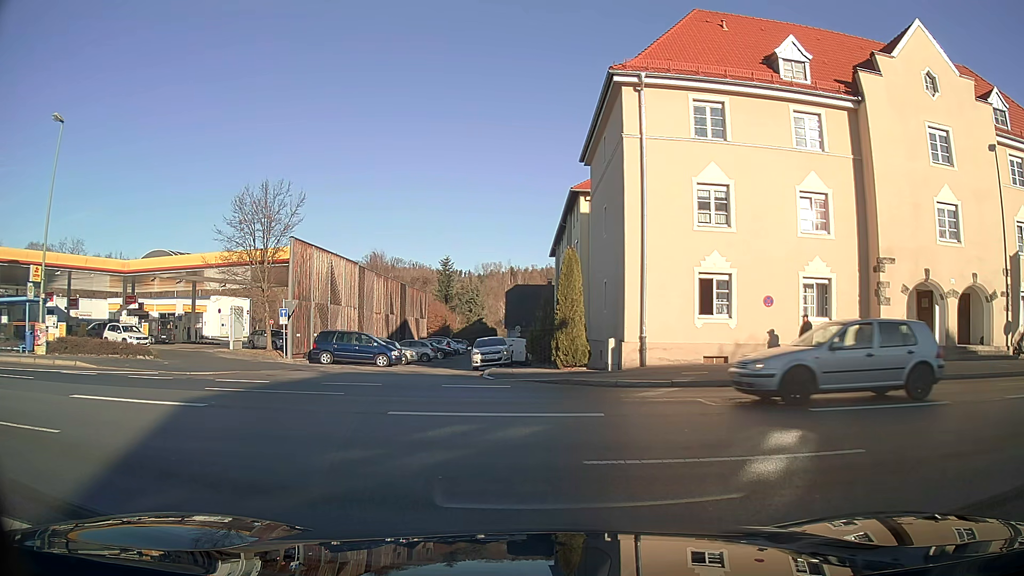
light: Day
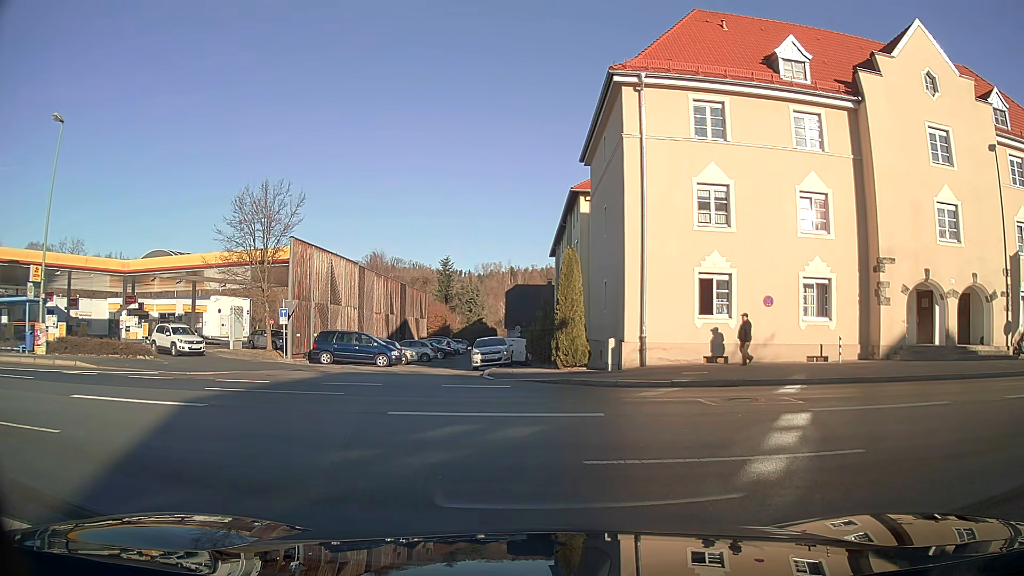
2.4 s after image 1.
(0.0, 0.0) m; 0°
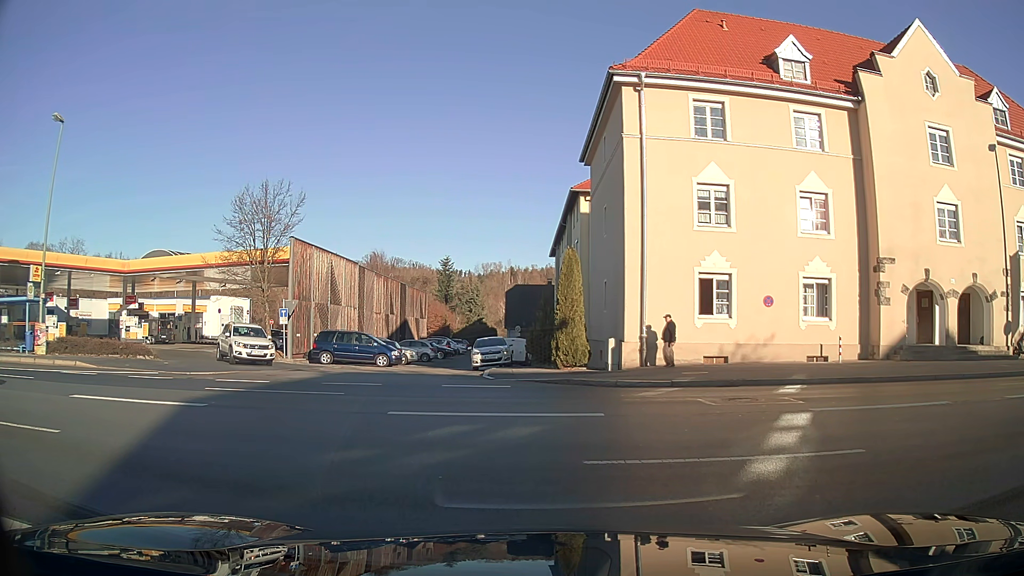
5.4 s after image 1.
(0.0, 0.0) m; 0°
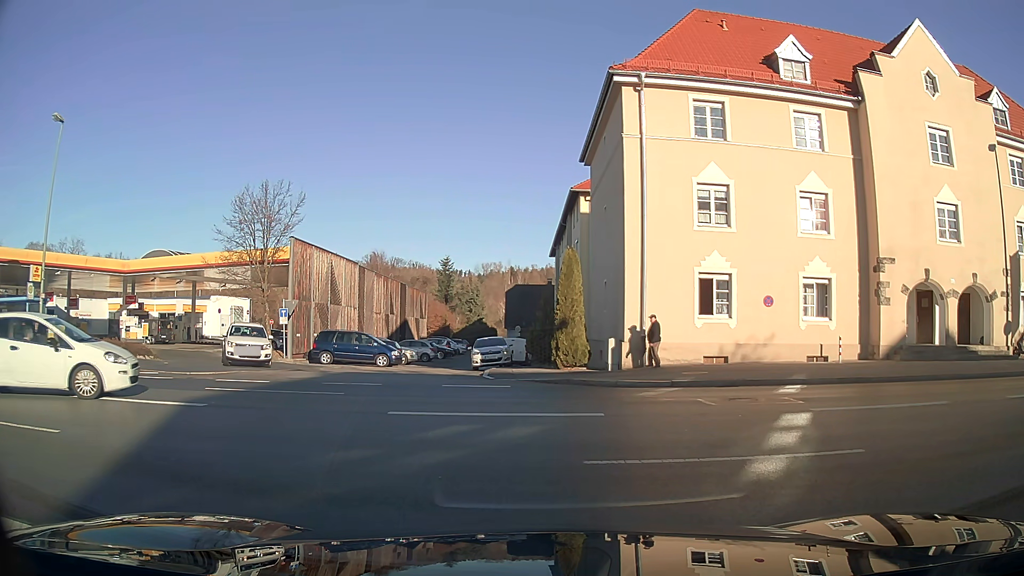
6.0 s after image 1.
(0.0, 0.0) m; 0°
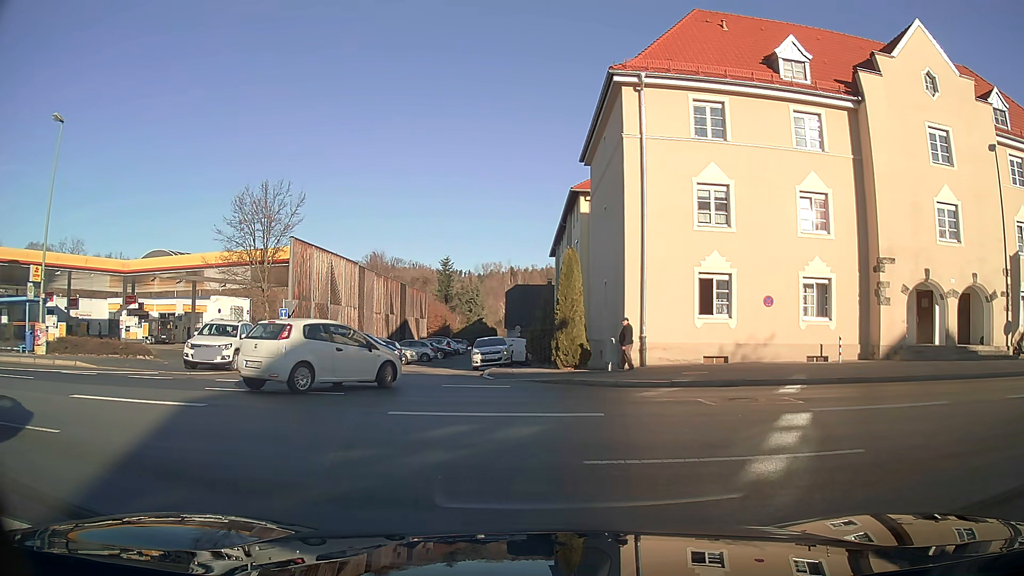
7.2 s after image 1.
(0.0, 0.0) m; 0°
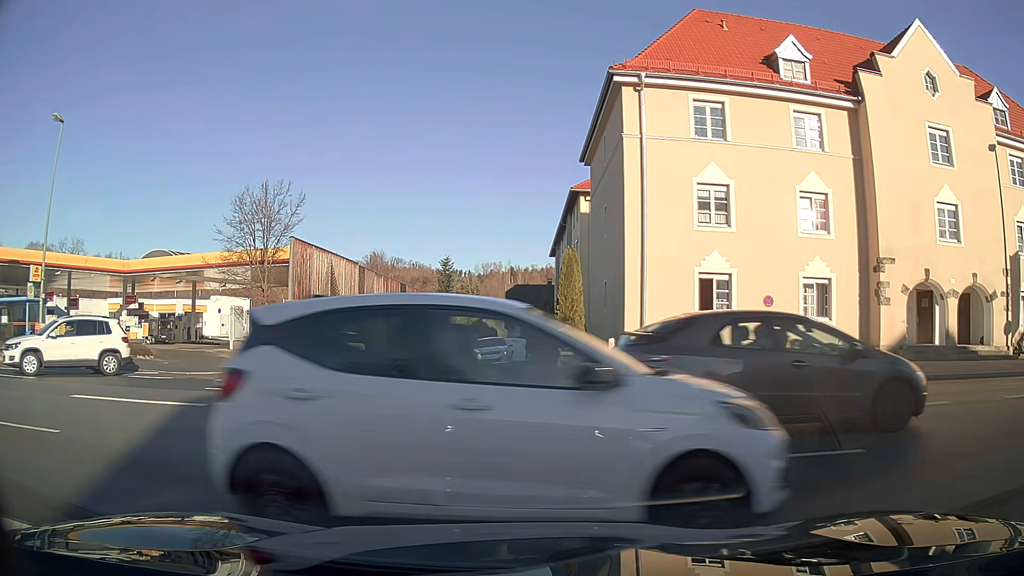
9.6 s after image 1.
(0.0, 0.0) m; 0°
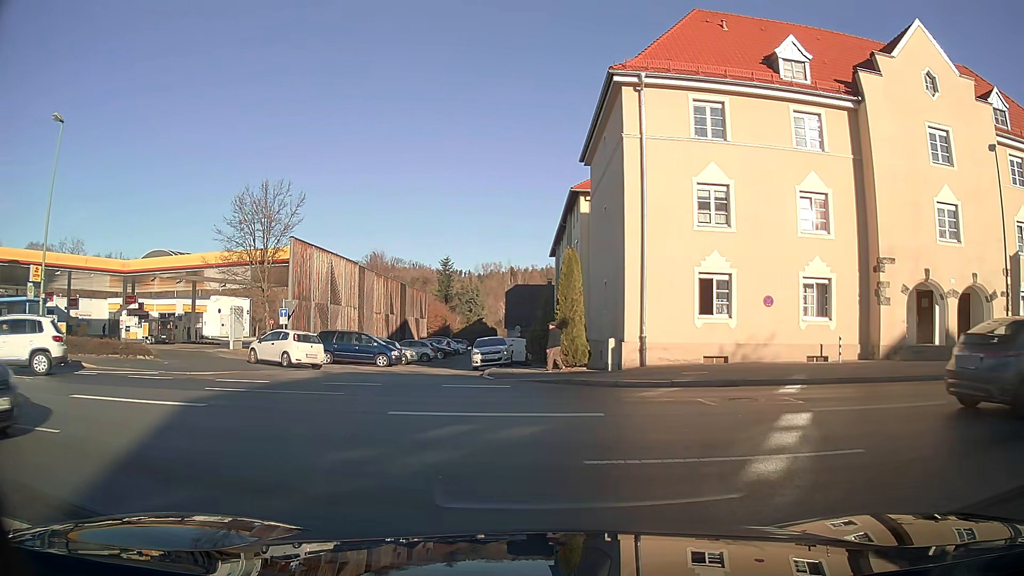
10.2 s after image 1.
(0.0, 0.0) m; 0°
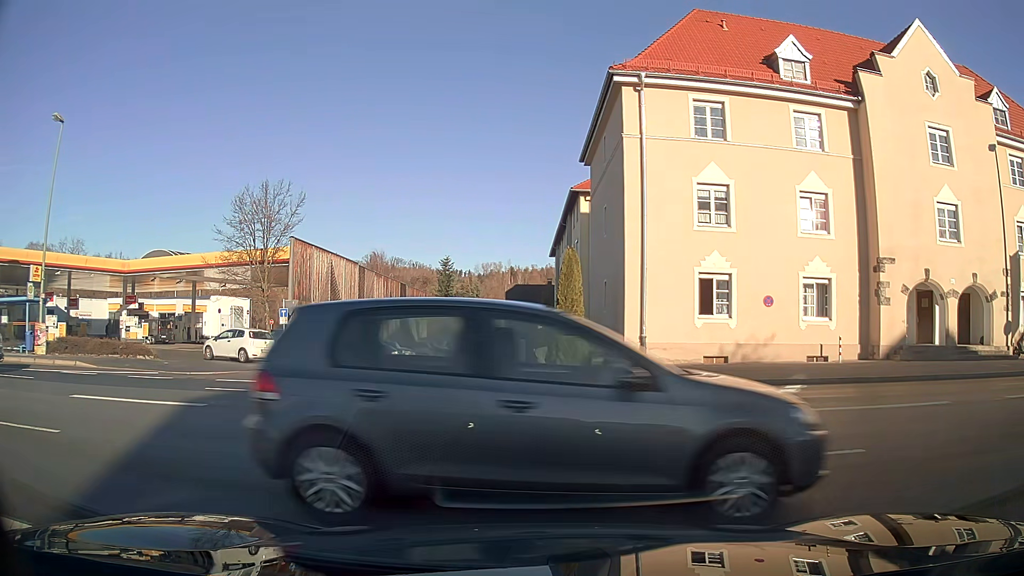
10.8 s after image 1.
(0.0, 0.0) m; 0°
